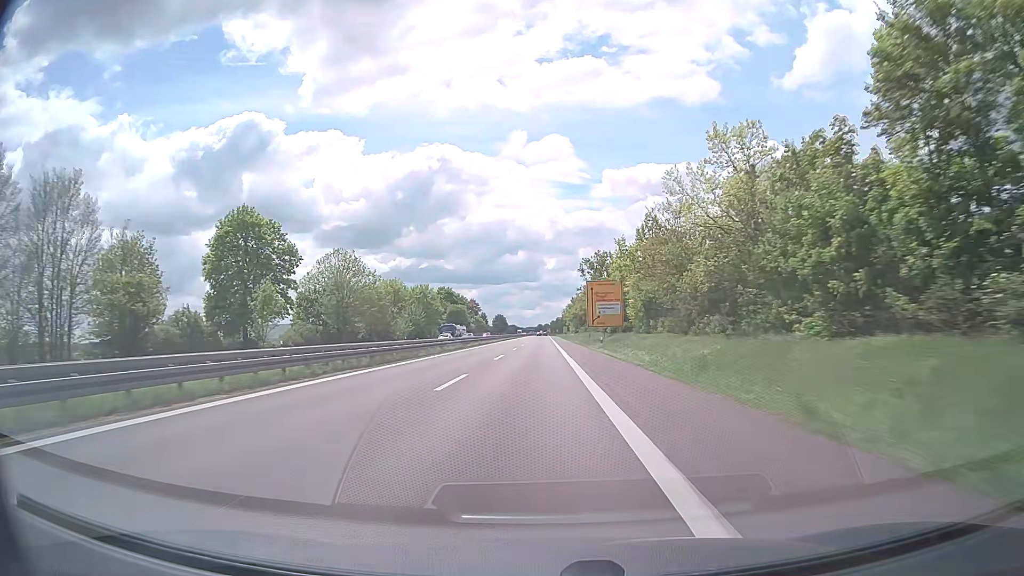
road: trunk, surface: asphalt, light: Day
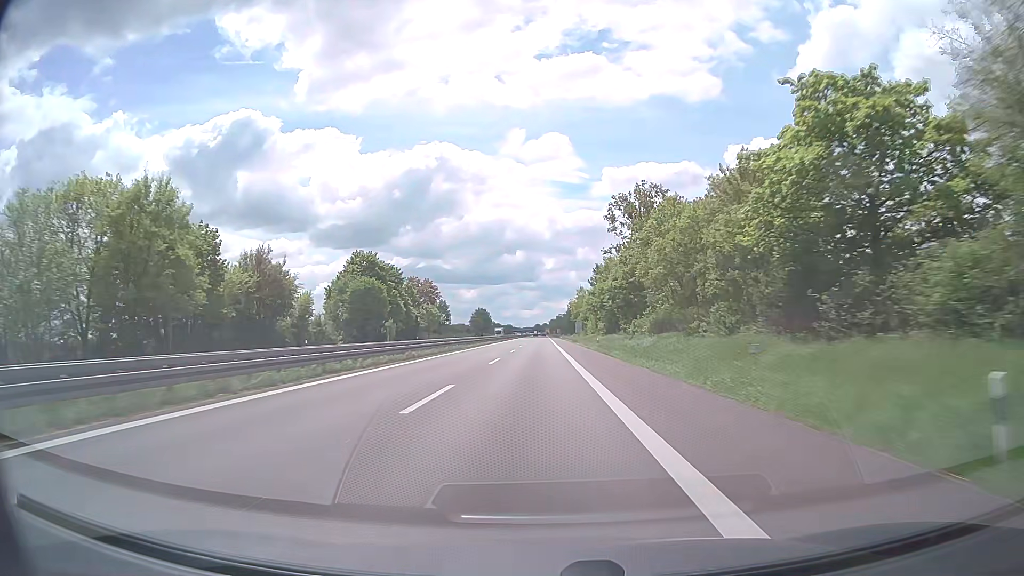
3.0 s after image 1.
(+0.1, +94.6) m; 0°
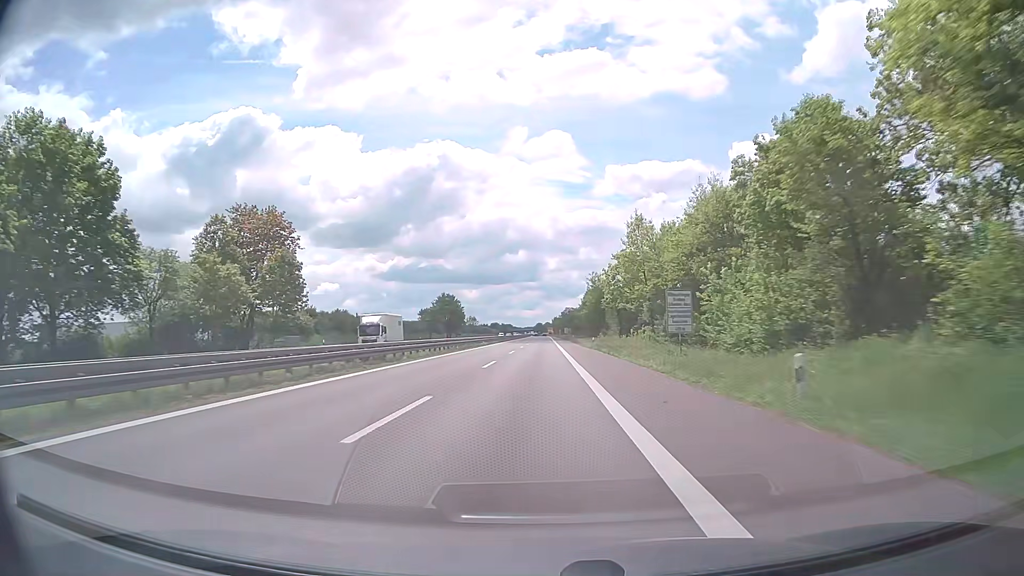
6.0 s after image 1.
(+0.2, +93.4) m; 0°
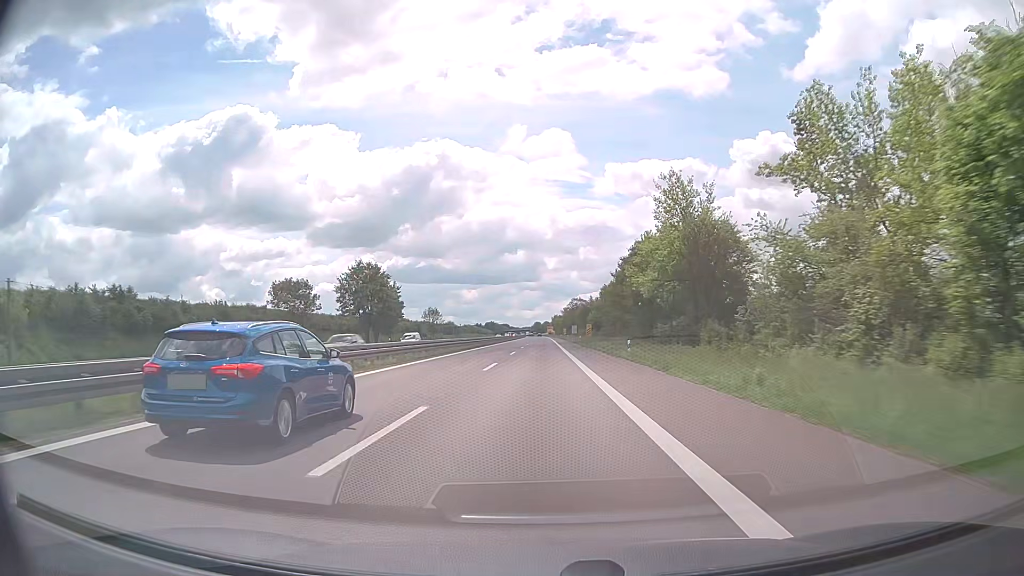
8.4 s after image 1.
(+0.1, +74.2) m; 0°
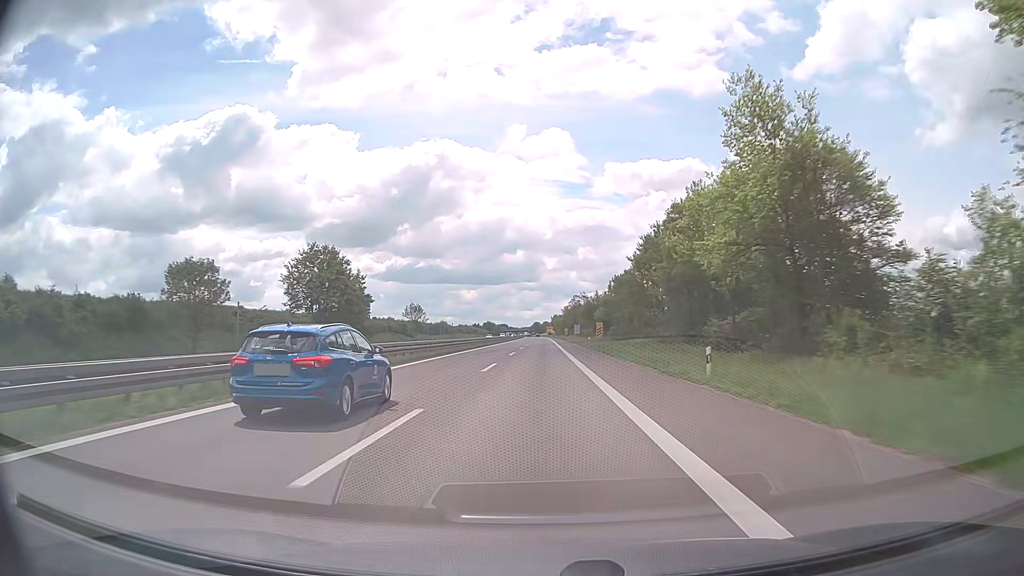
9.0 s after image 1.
(0.0, +18.5) m; 0°
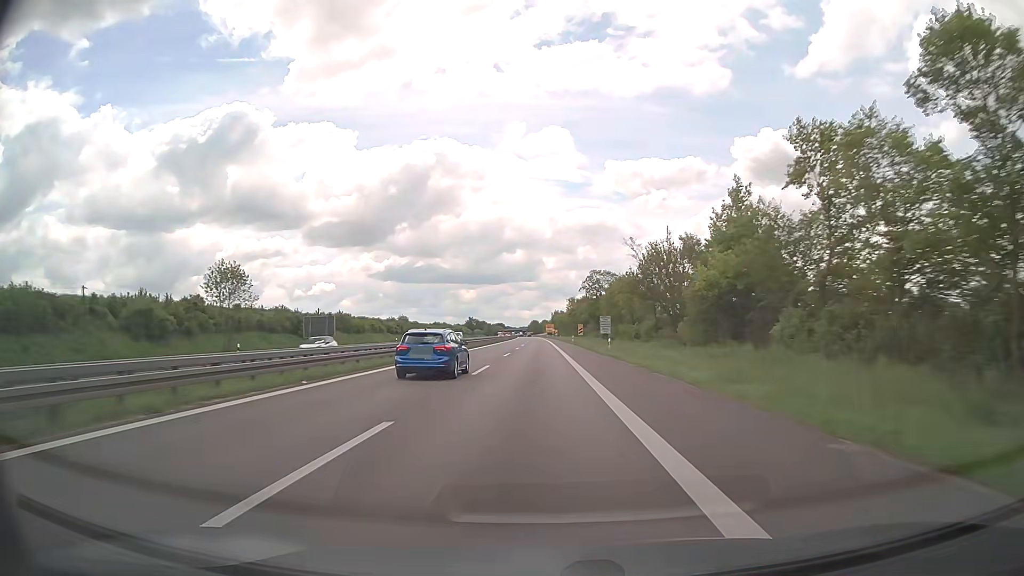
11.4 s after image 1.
(+0.1, +74.1) m; 0°
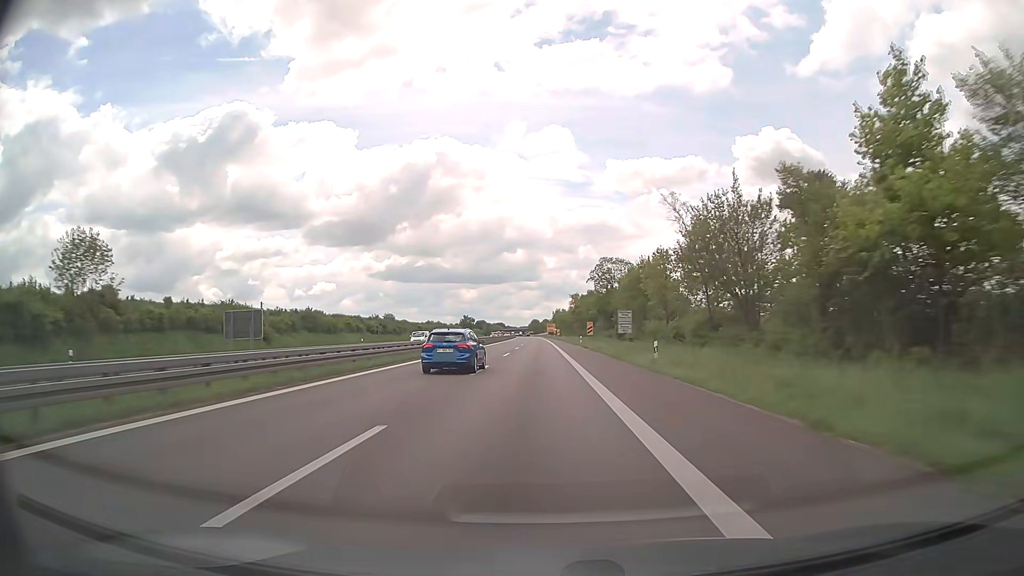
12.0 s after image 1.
(0.0, +18.5) m; 0°
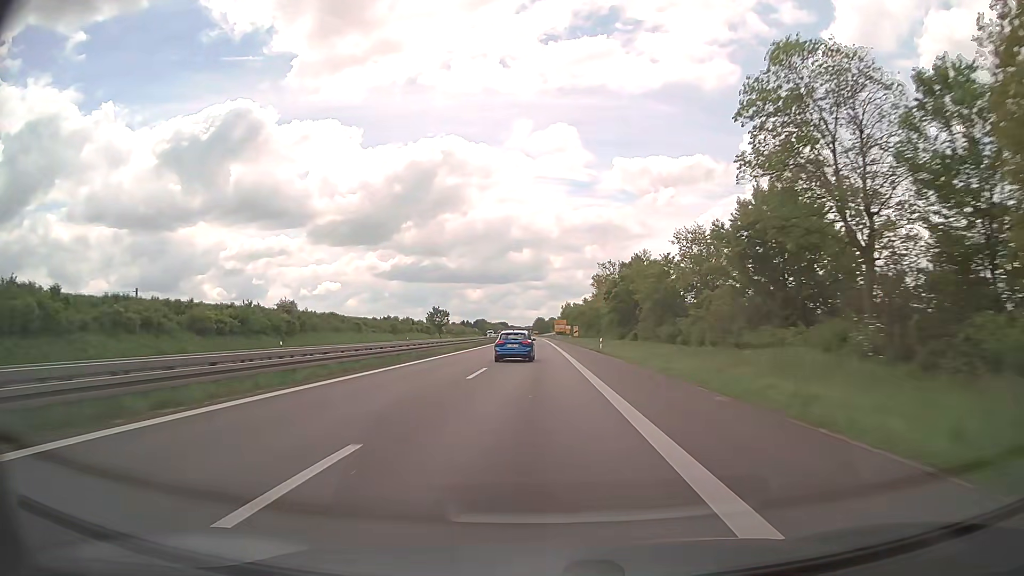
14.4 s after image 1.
(-0.2, +74.0) m; 0°
(0, +10) (0, +20) (0, +30) (0, +40) (0, +50) (0, +60) (0, +70) (0, +80) (0, +90) (-1, +100) m
